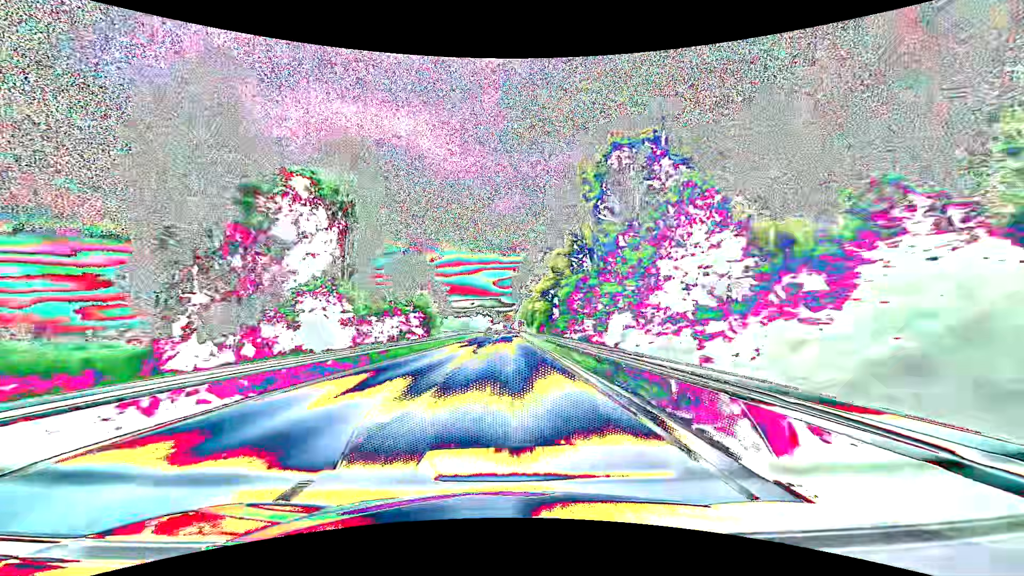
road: primary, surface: asphalt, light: Day
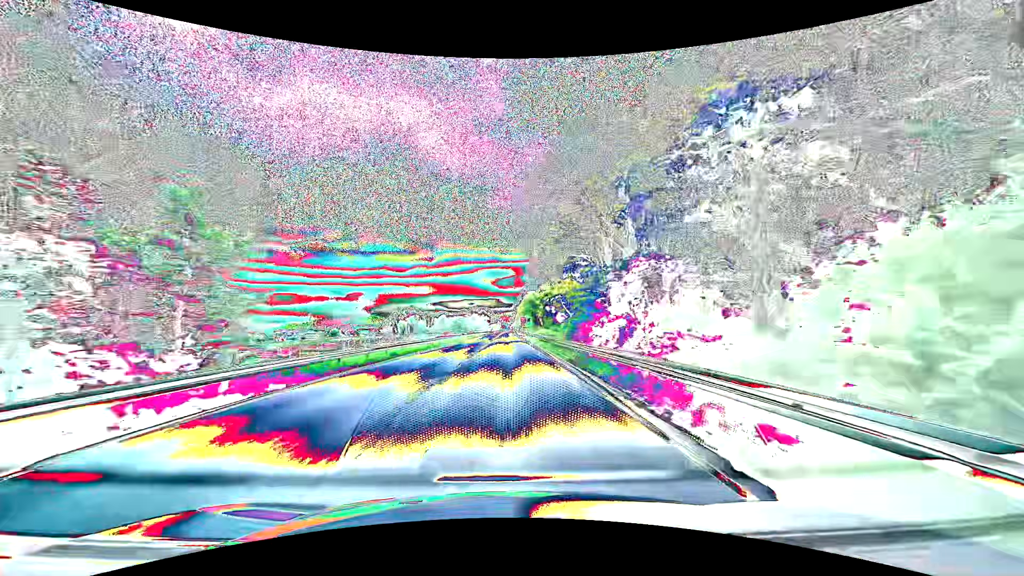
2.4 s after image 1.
(+0.2, +63.2) m; 0°
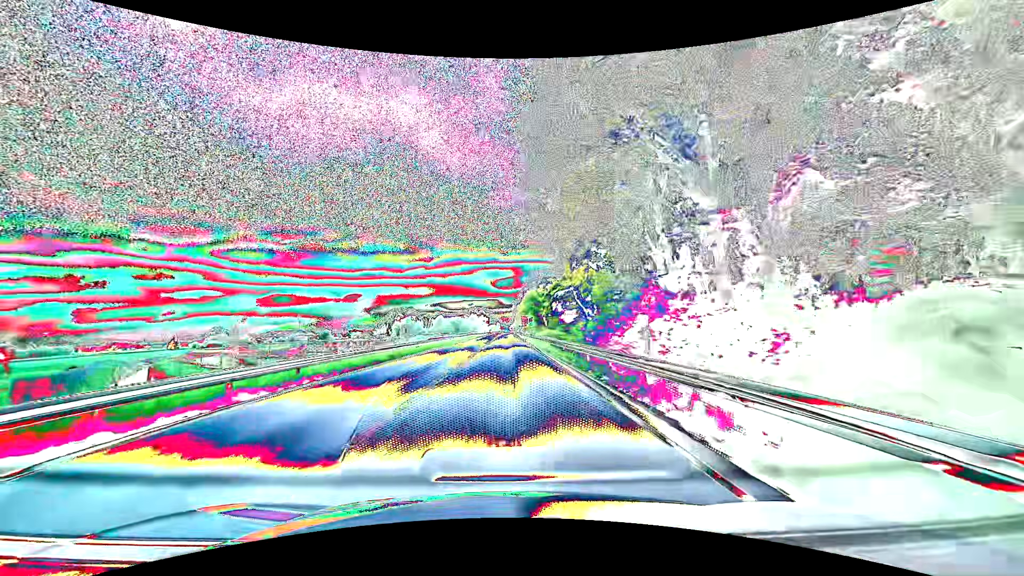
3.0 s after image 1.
(0.0, +15.8) m; 0°
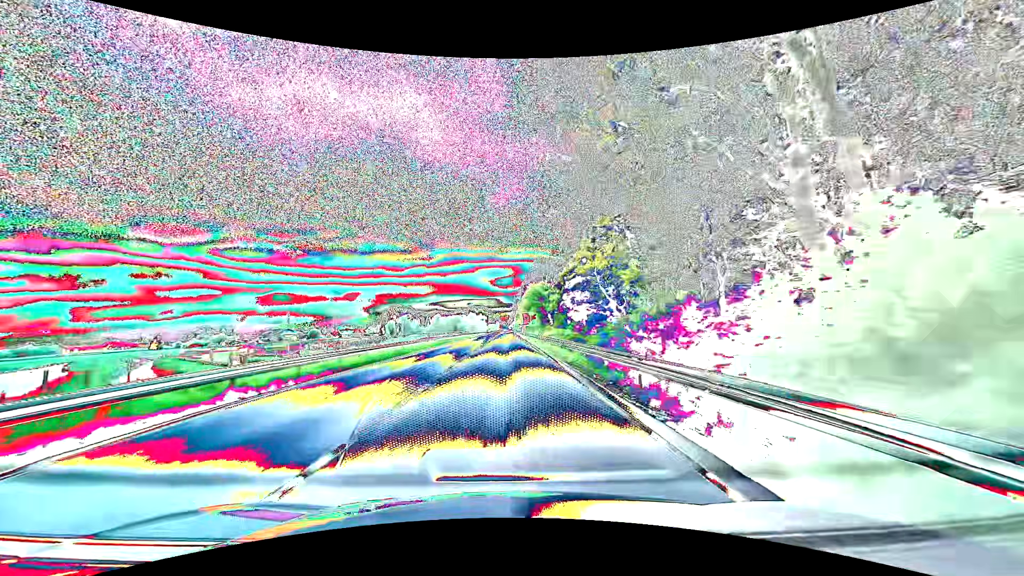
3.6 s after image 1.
(0.0, +15.8) m; 0°
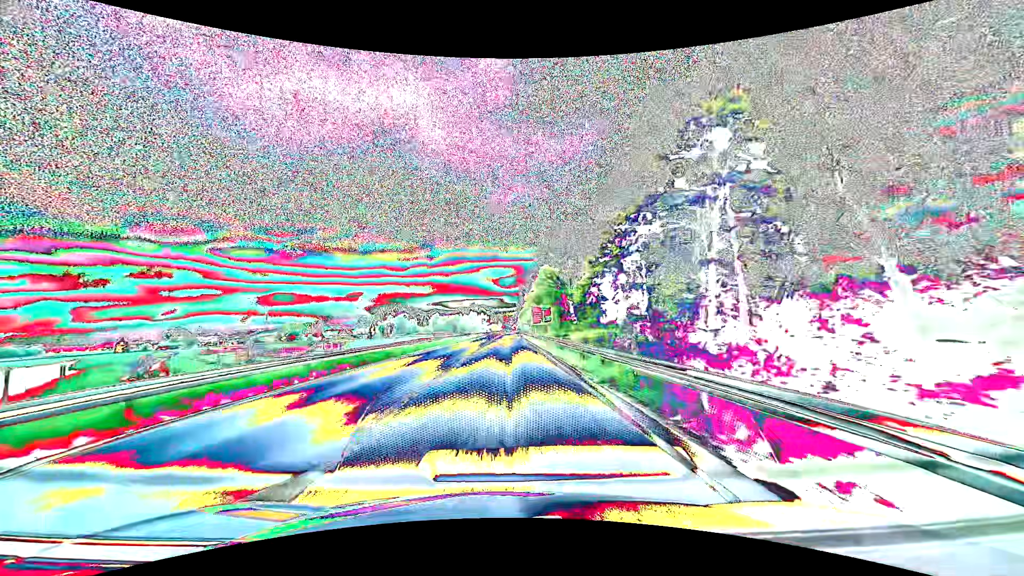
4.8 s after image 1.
(+0.1, +31.6) m; 0°
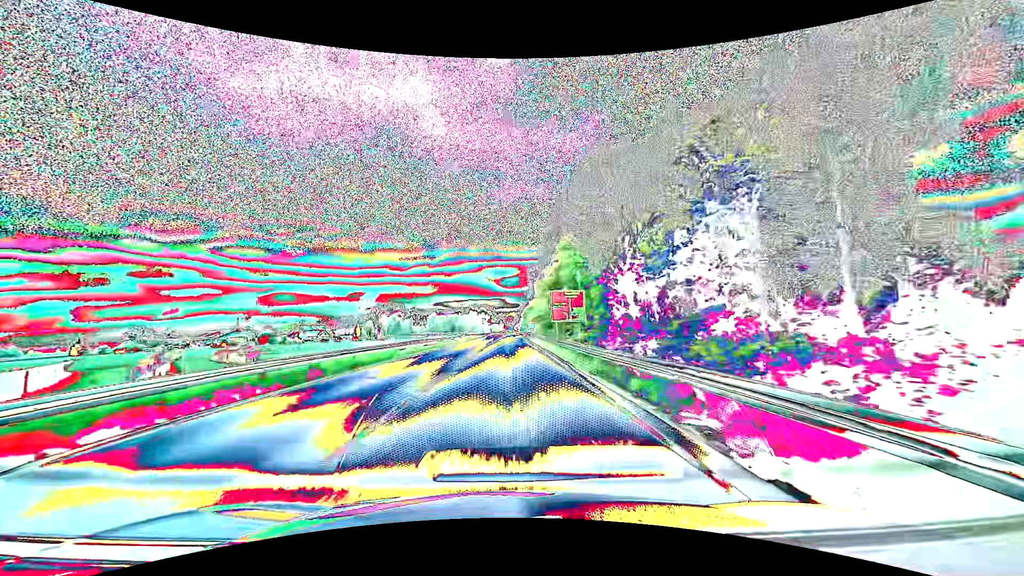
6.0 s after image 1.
(-0.3, +31.6) m; -1°
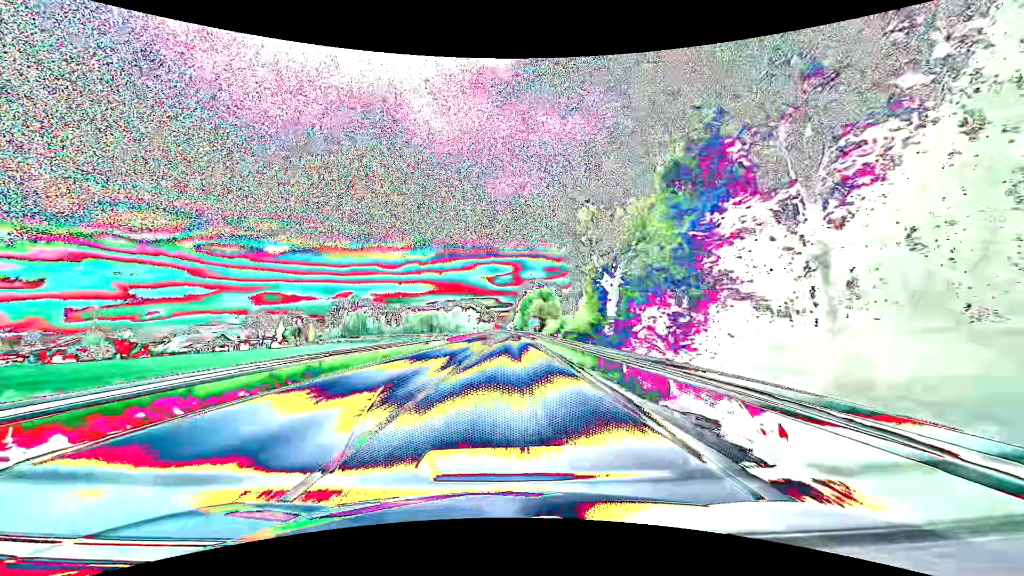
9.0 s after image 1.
(+0.5, +78.9) m; +1°
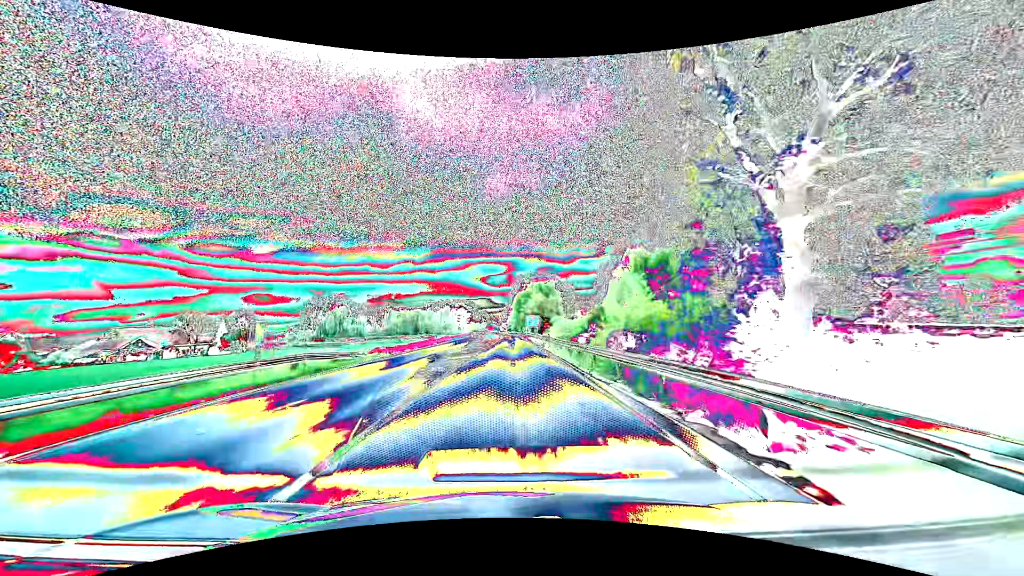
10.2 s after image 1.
(+0.1, +31.6) m; +1°
(0, +10) (0, +20) (0, +30) (0, +40) (0, +50) (0, +60) (0, +70) (0, +80) (0, +90) (0, +100) m
